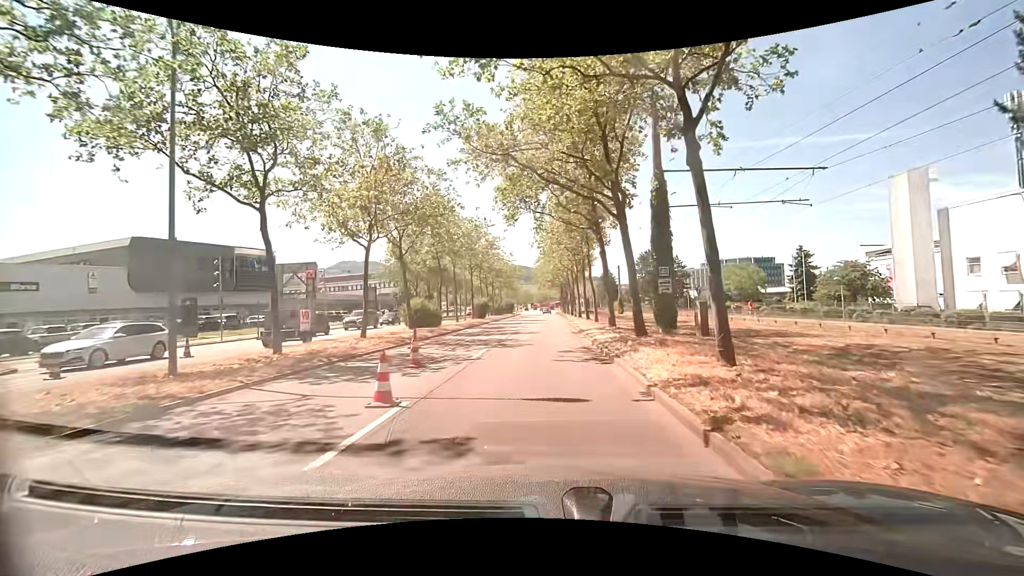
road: primary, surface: asphalt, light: Day
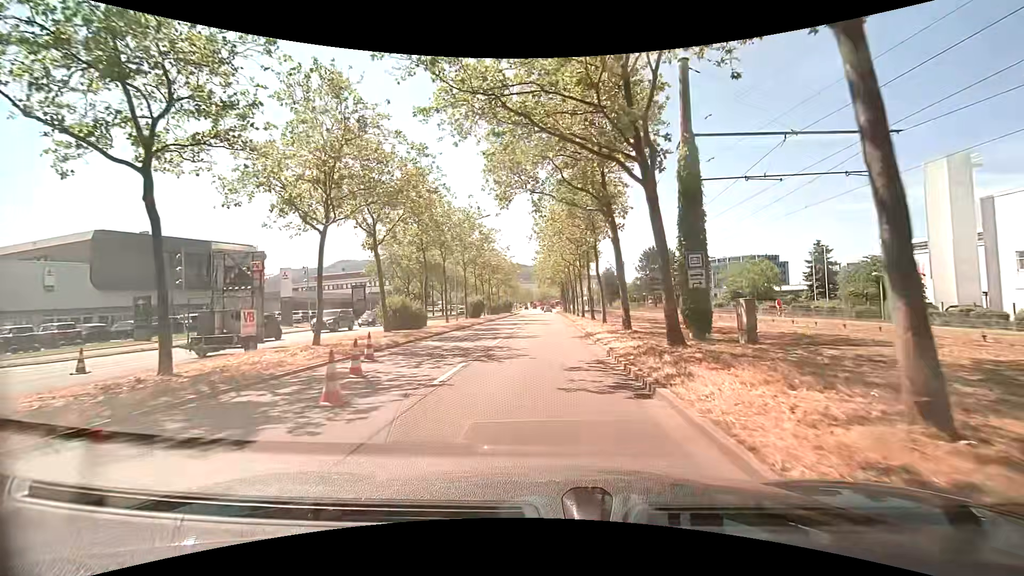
(0.0, +4.5) m; +1°
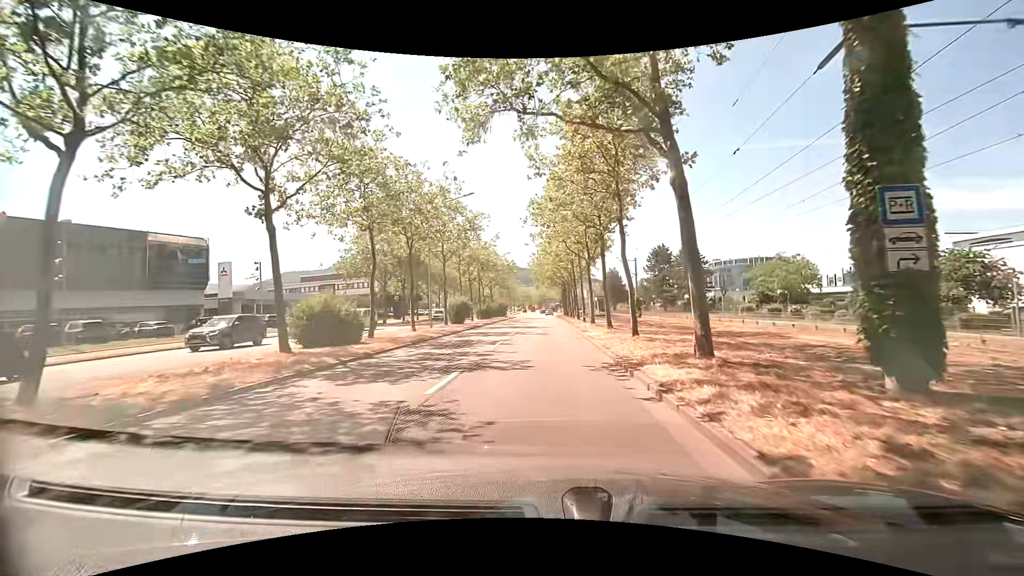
(-0.1, +10.1) m; -1°
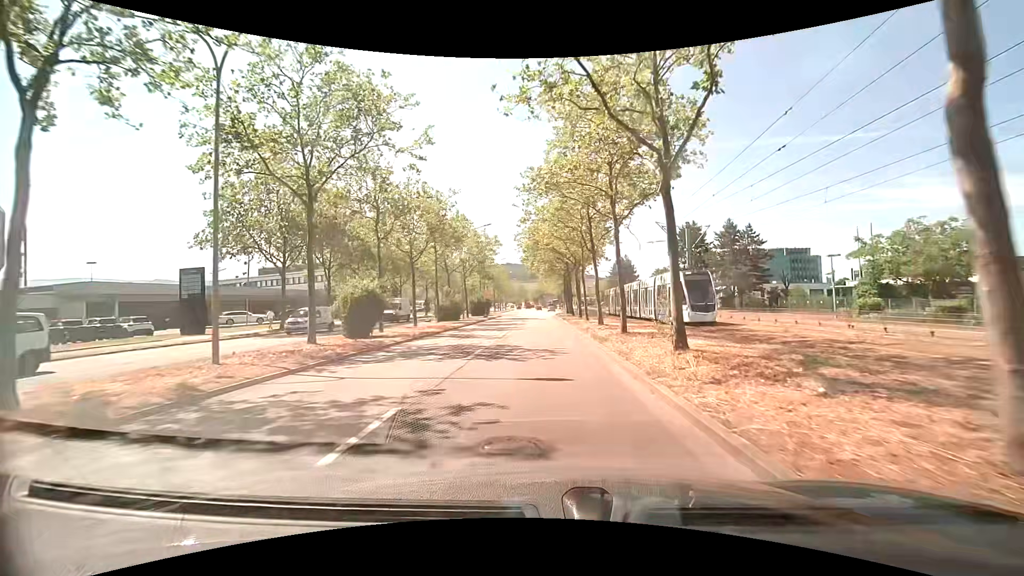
(+0.2, +22.9) m; +1°
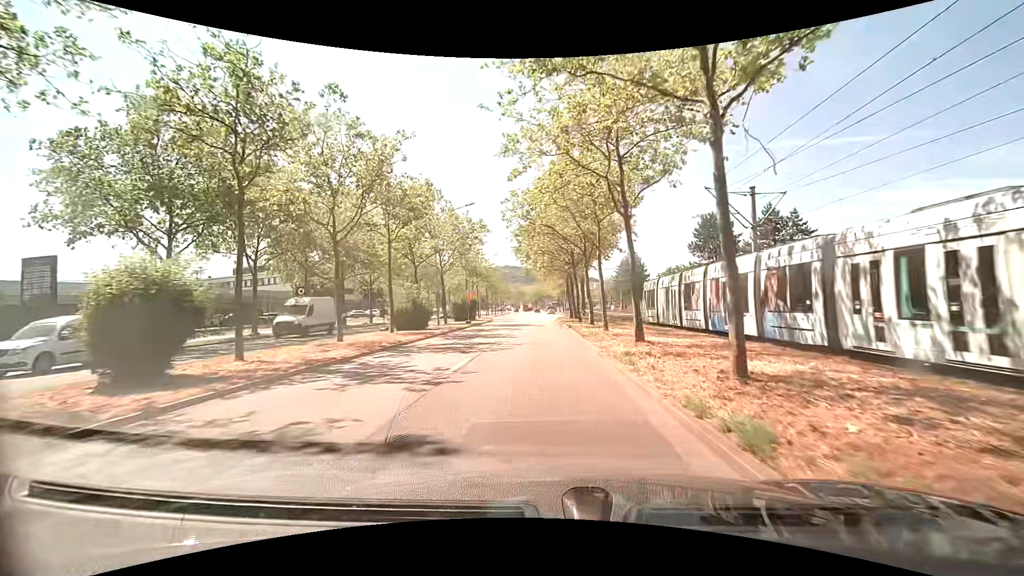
(0.0, +11.7) m; 0°
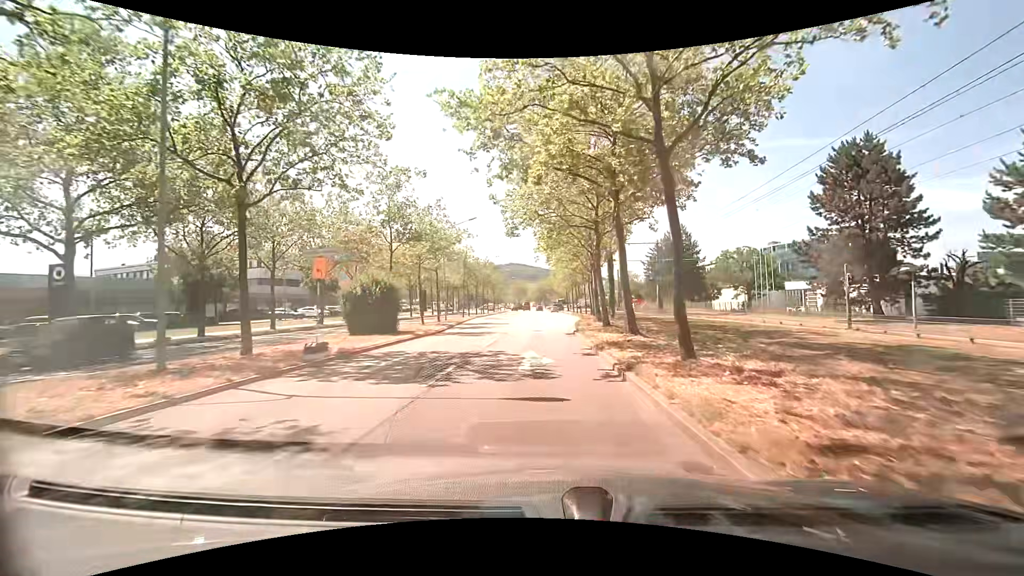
(-0.4, +29.4) m; -1°
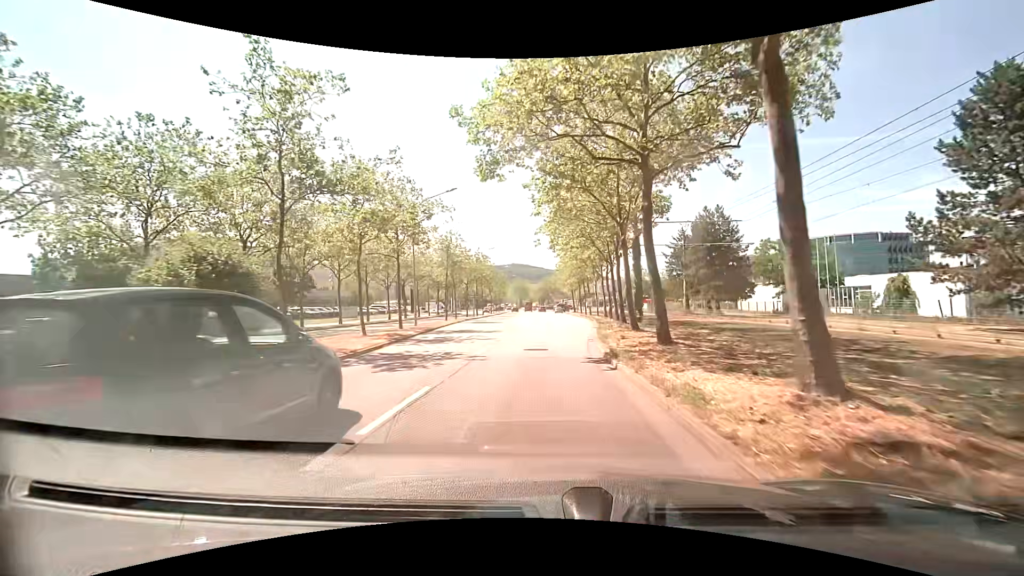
(0.0, +12.2) m; 0°
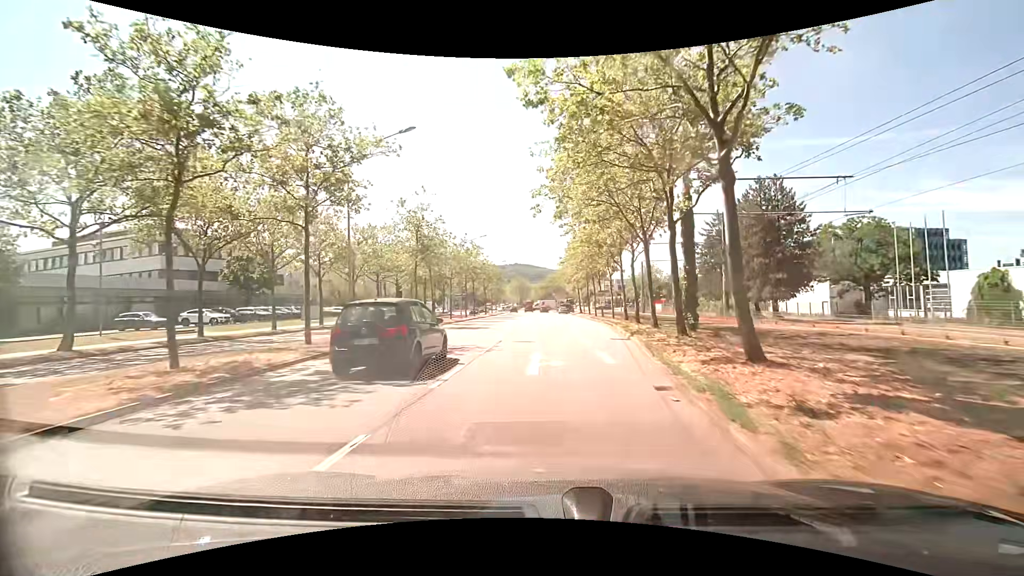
(0.0, +12.3) m; -1°
(0, +10) (0, +20) (+1, +30) (+1, +40) (+1, +50) (+1, +60) (+1, +70) (+1, +80) (+1, +90) (+1, +100) m
